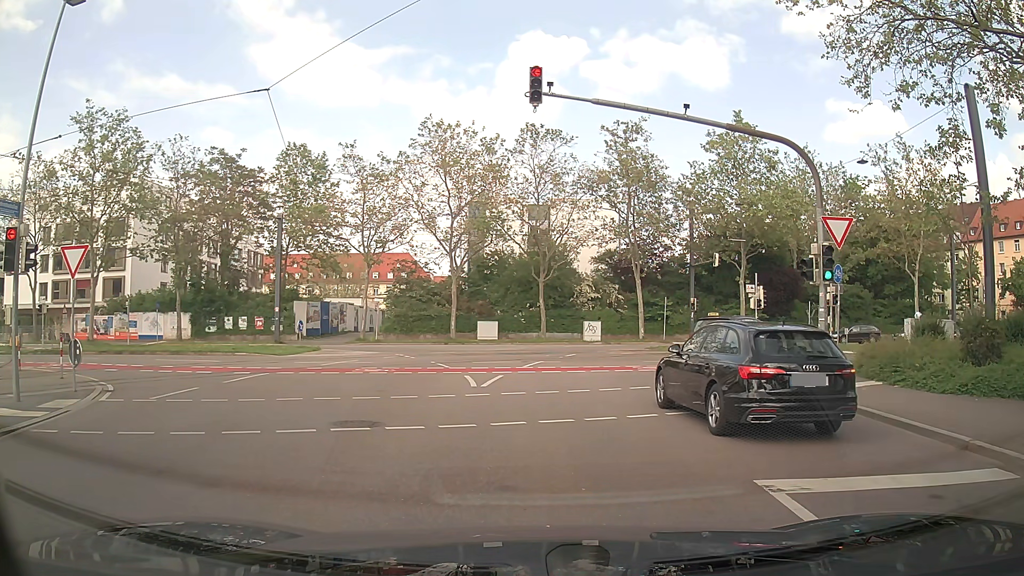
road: tertiary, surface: asphalt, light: Day
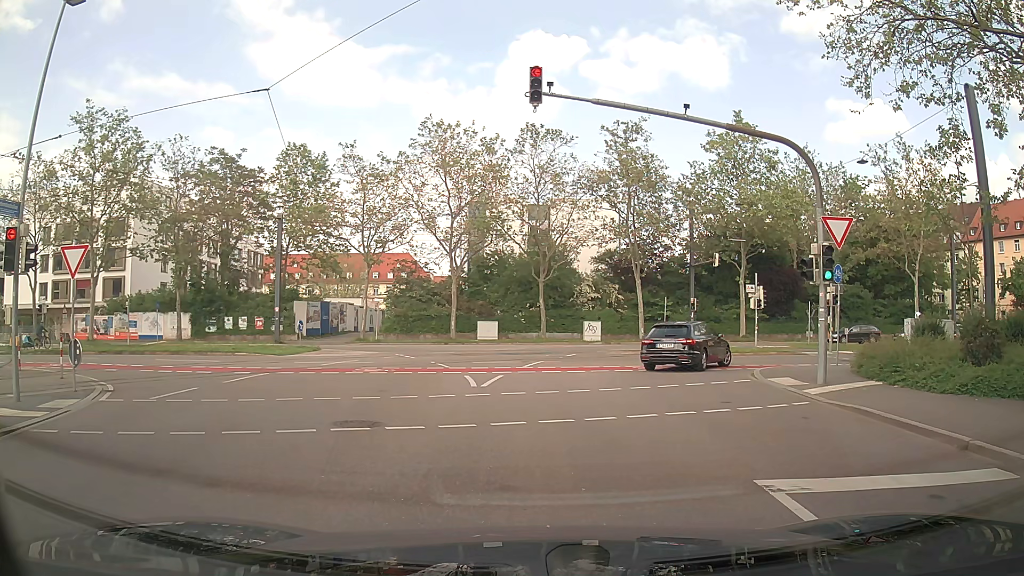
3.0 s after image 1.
(0.0, 0.0) m; 0°
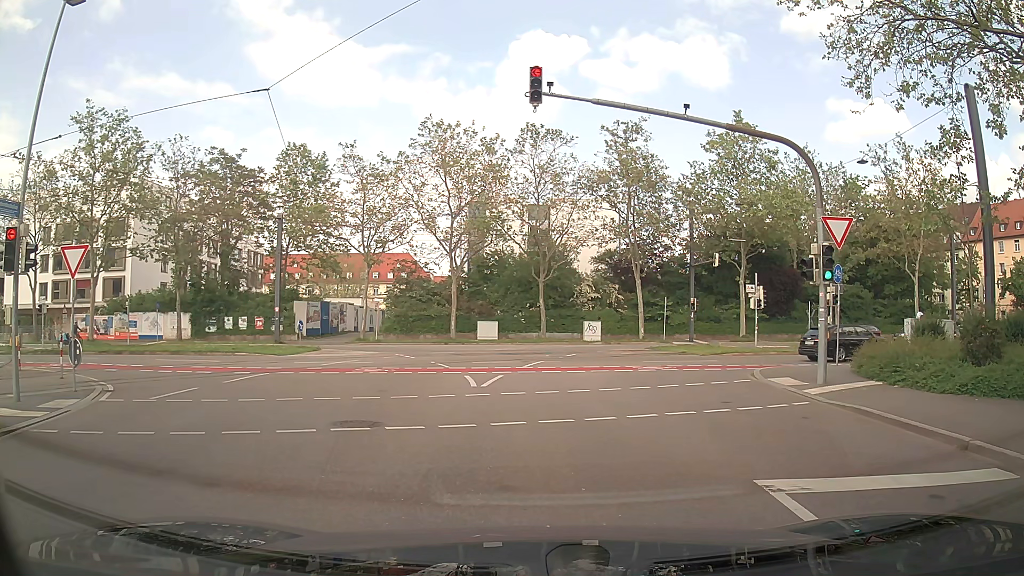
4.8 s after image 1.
(0.0, 0.0) m; 0°
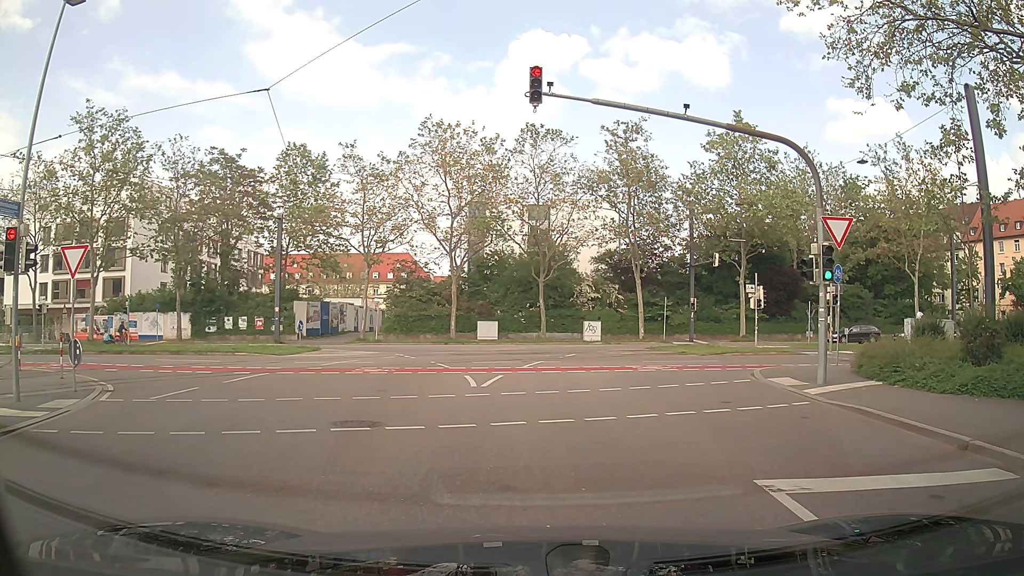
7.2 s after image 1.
(0.0, 0.0) m; 0°
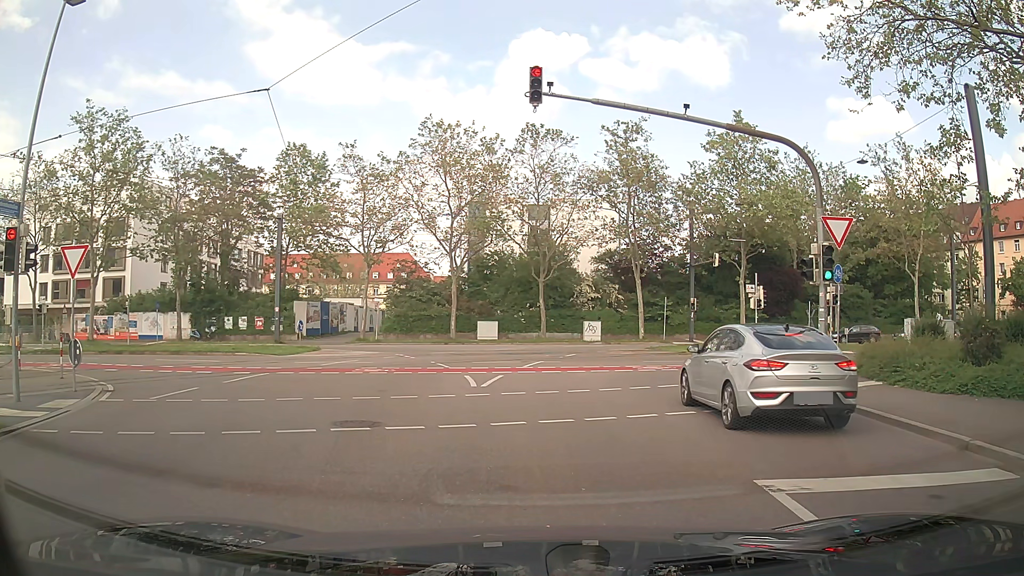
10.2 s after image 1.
(0.0, 0.0) m; 0°
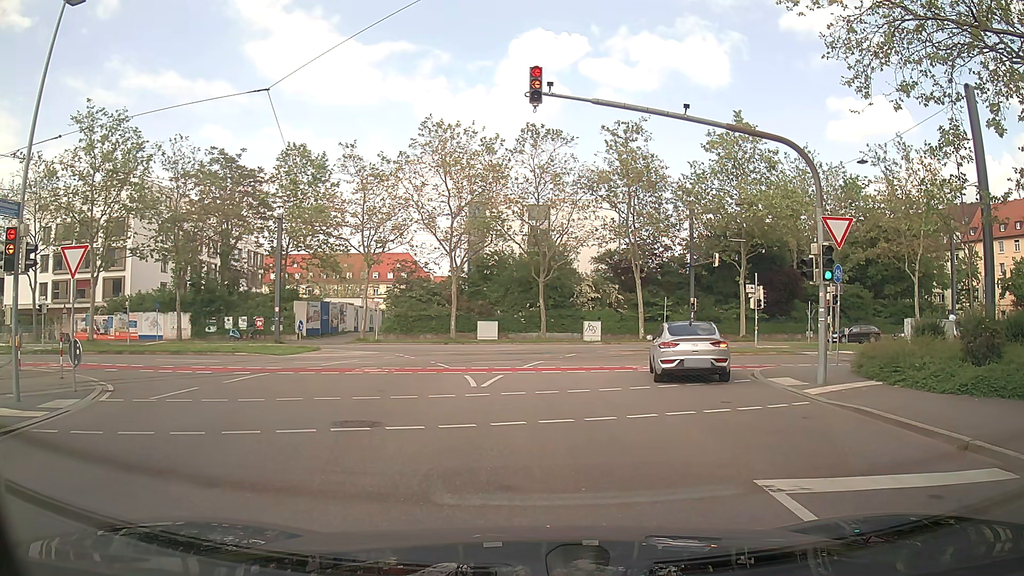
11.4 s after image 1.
(0.0, 0.0) m; 0°
